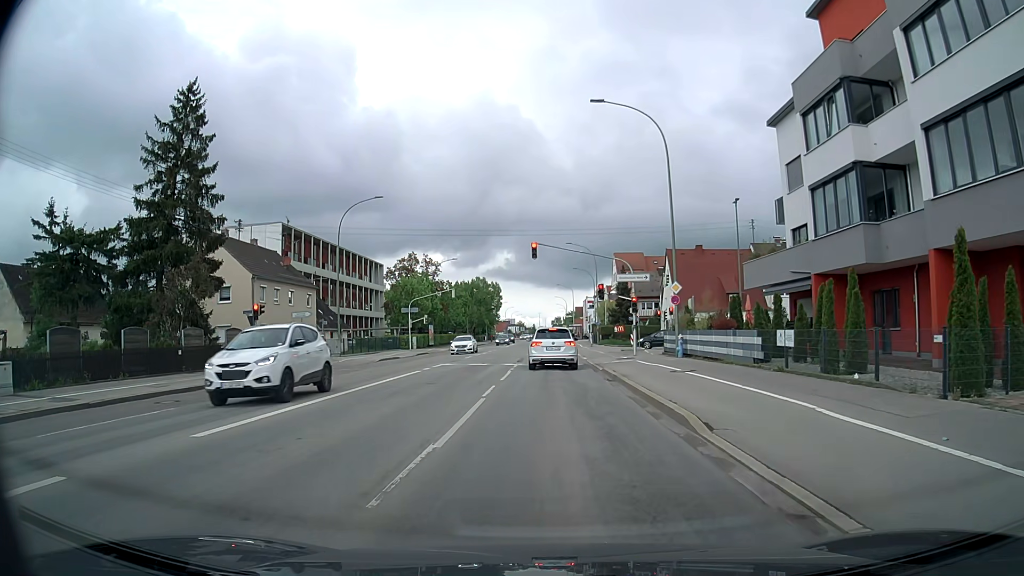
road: tertiary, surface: asphalt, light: Day
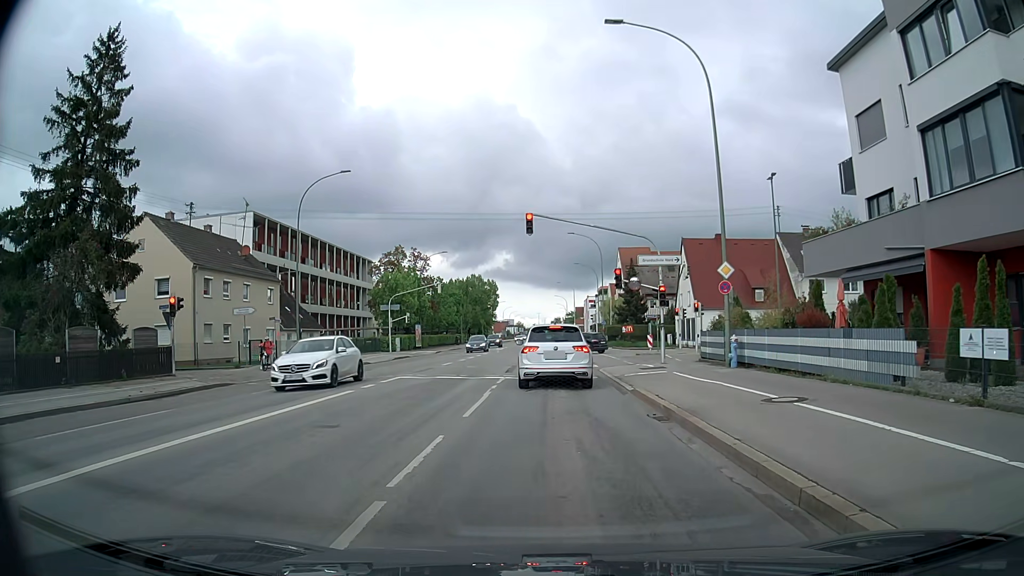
(-0.1, +8.6) m; -1°
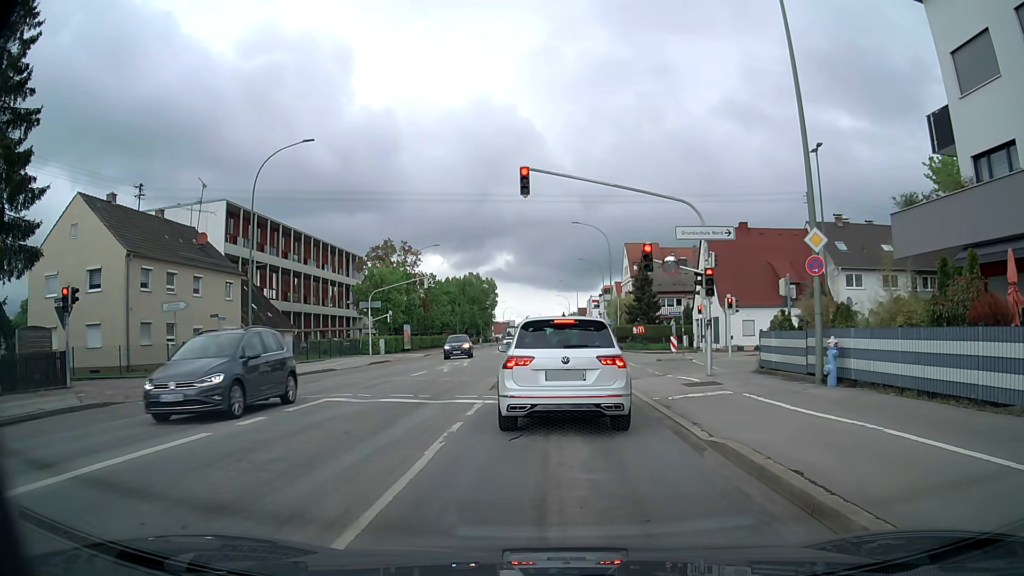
(+0.1, +7.2) m; +2°
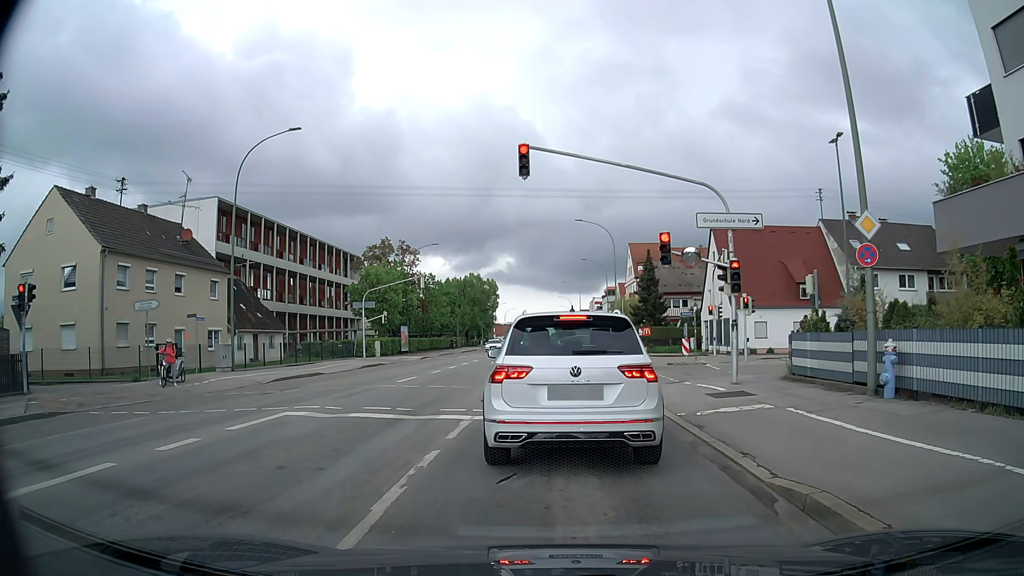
(0.0, +2.4) m; 0°
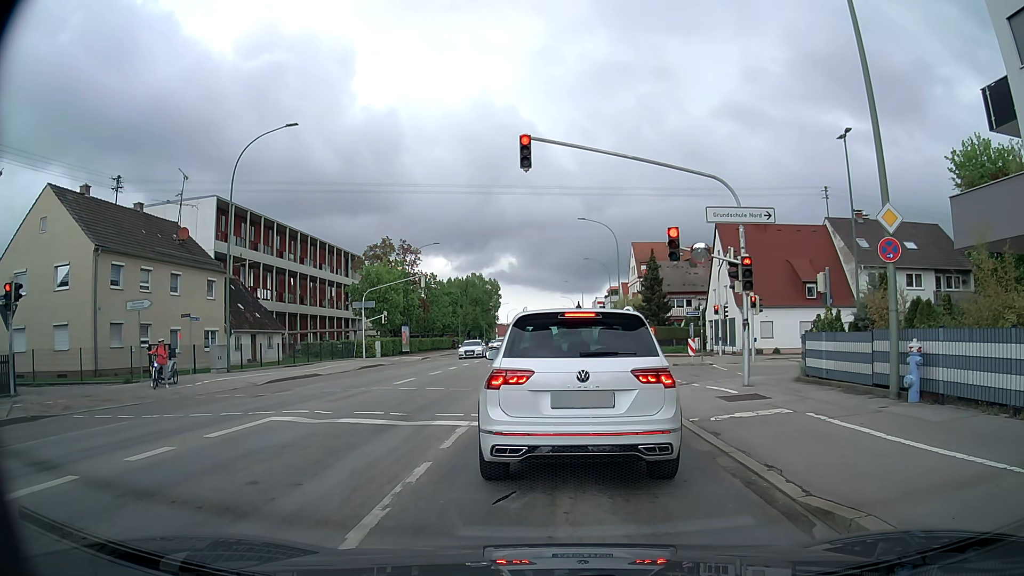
(0.0, +0.8) m; 0°
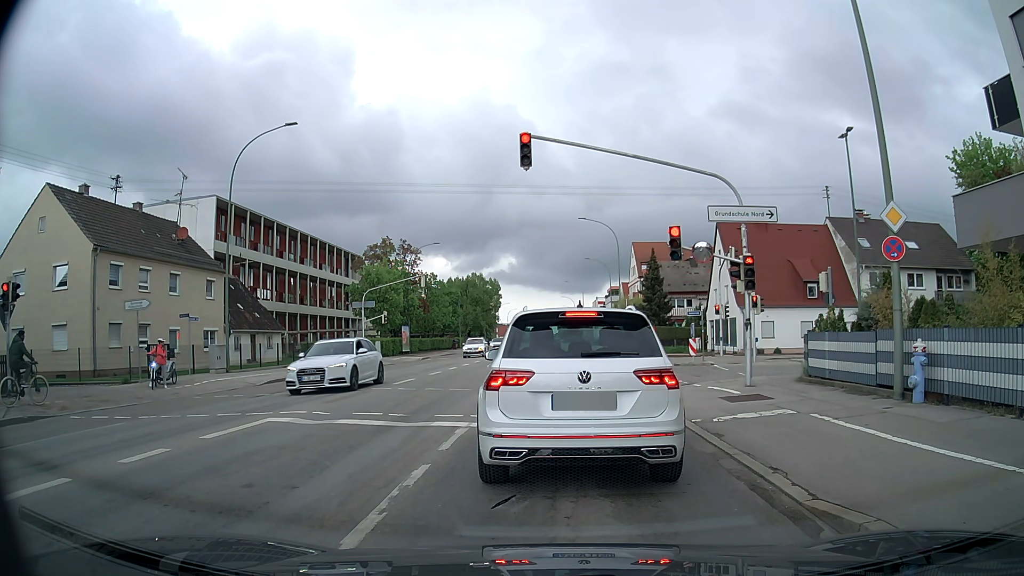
(0.0, +0.2) m; 0°
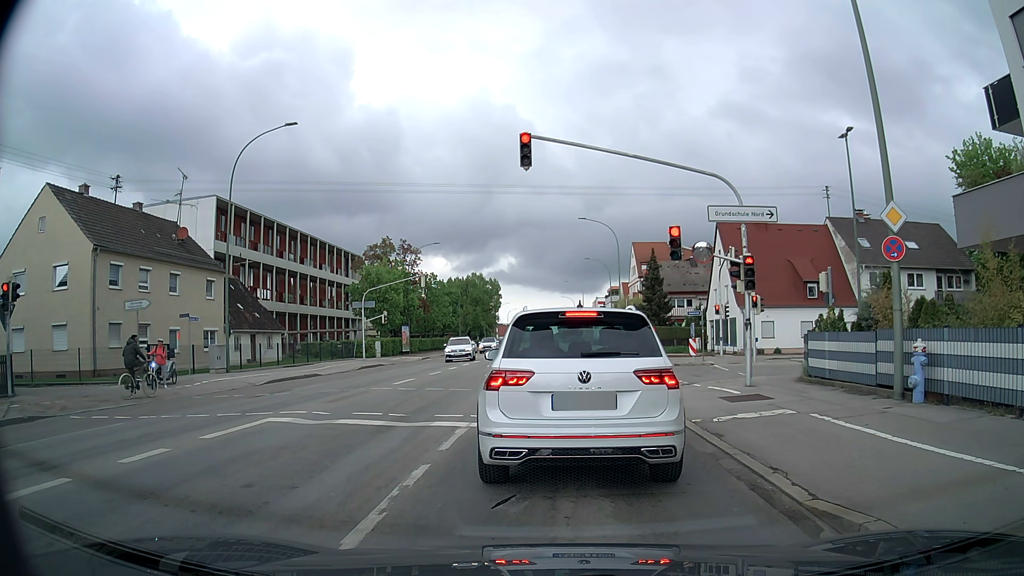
(0.0, 0.0) m; 0°
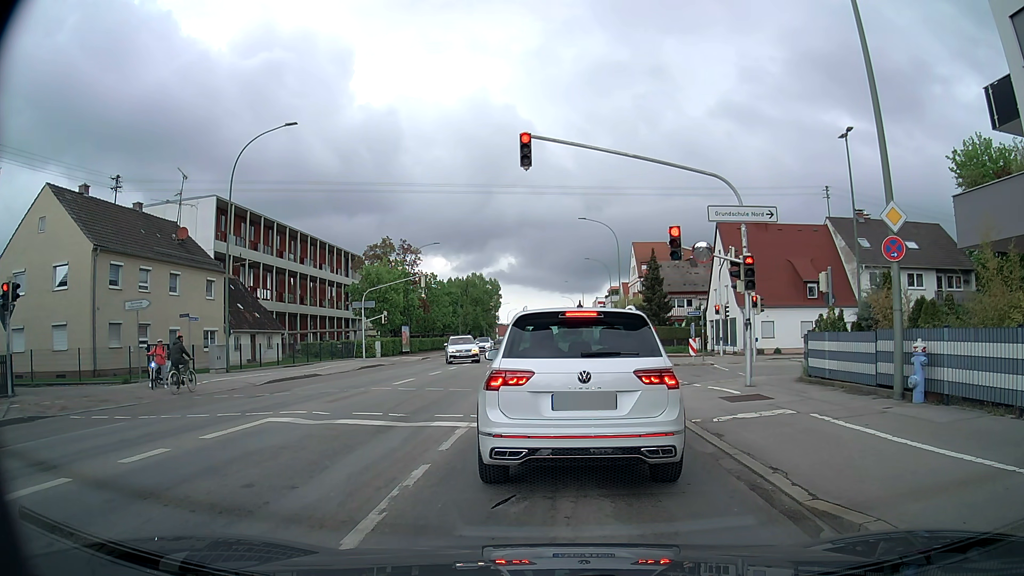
(0.0, 0.0) m; 0°
